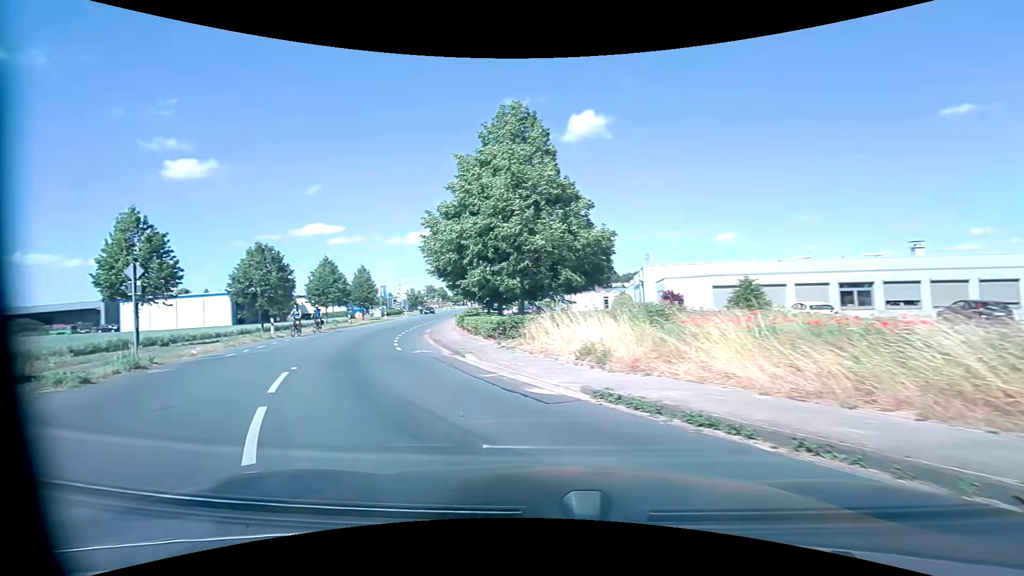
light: Day
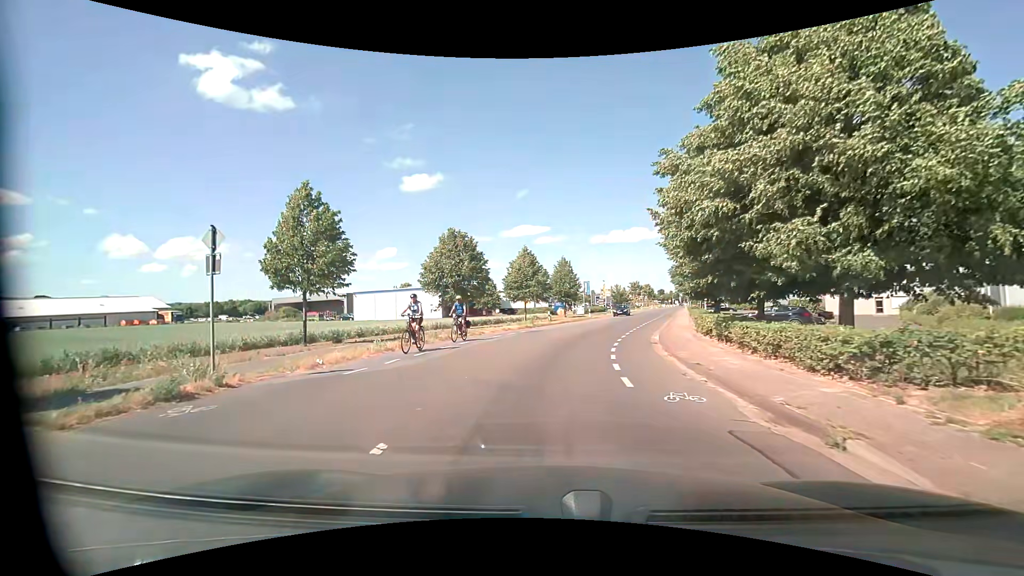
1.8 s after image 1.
(-2.3, +8.4) m; -25°
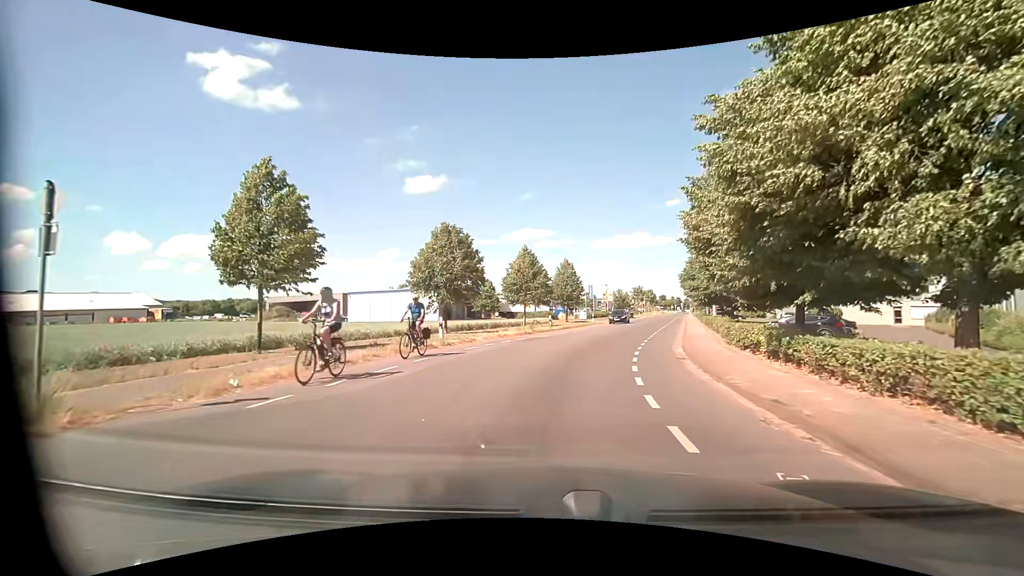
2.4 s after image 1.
(-0.1, +3.5) m; -2°
(+1, +10) (+3, +20) (+6, +29) (+9, +39) (+12, +48) (+15, +58) (+18, +67) (+21, +77) (+18, +86) (+9, +91) m
